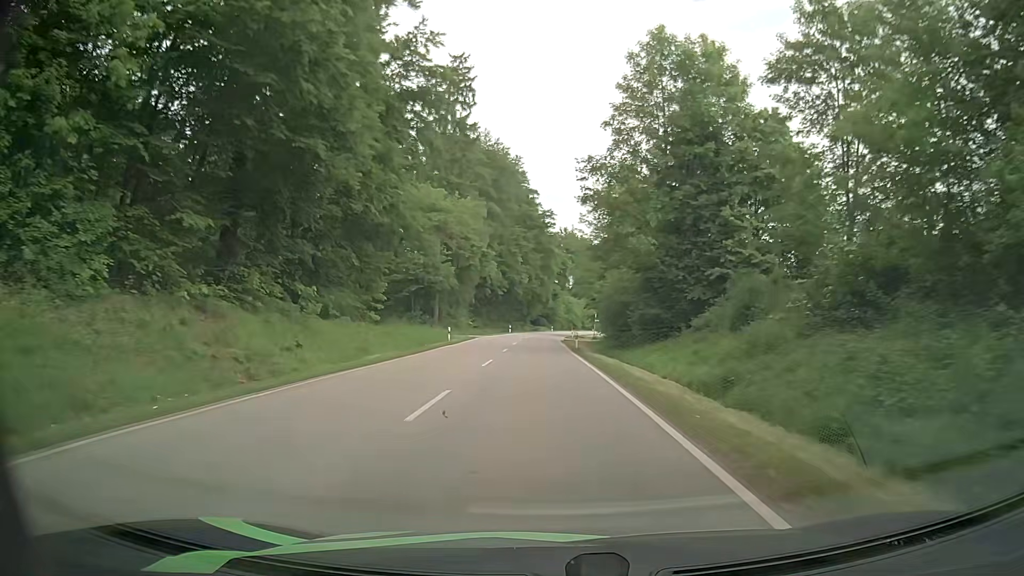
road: secondary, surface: asphalt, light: Day
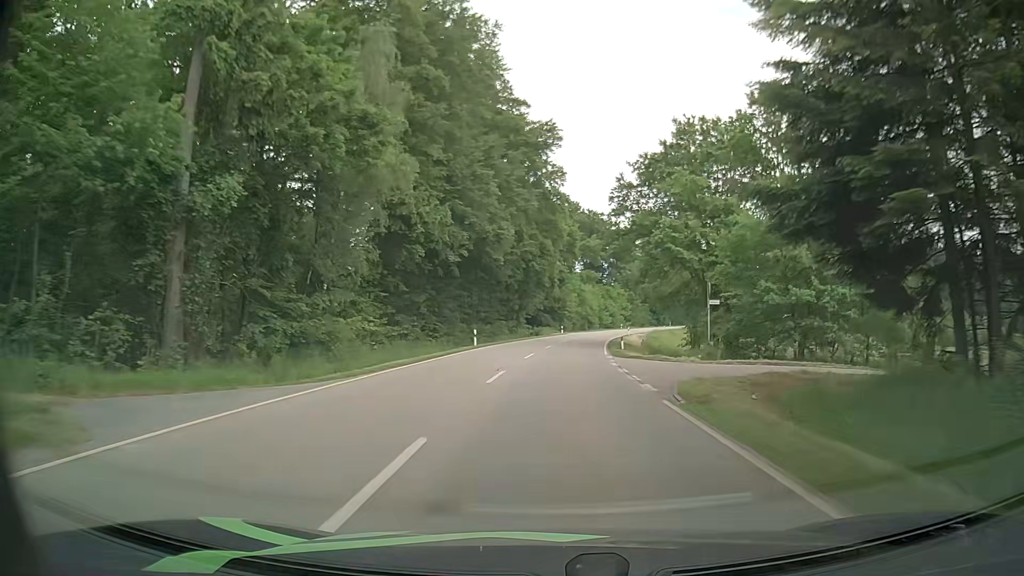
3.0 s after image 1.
(-0.9, +53.0) m; 0°
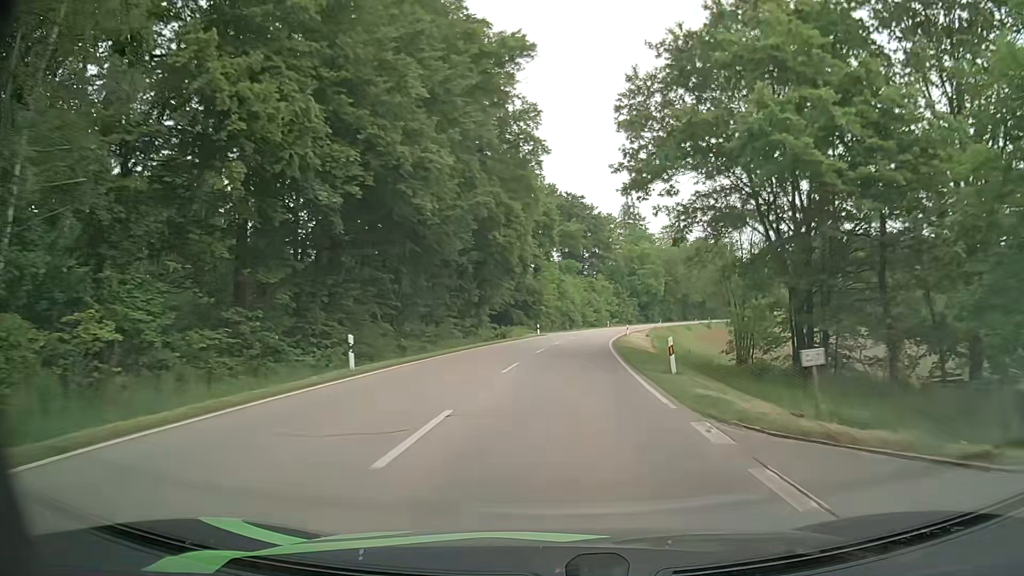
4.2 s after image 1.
(+0.3, +21.5) m; +2°
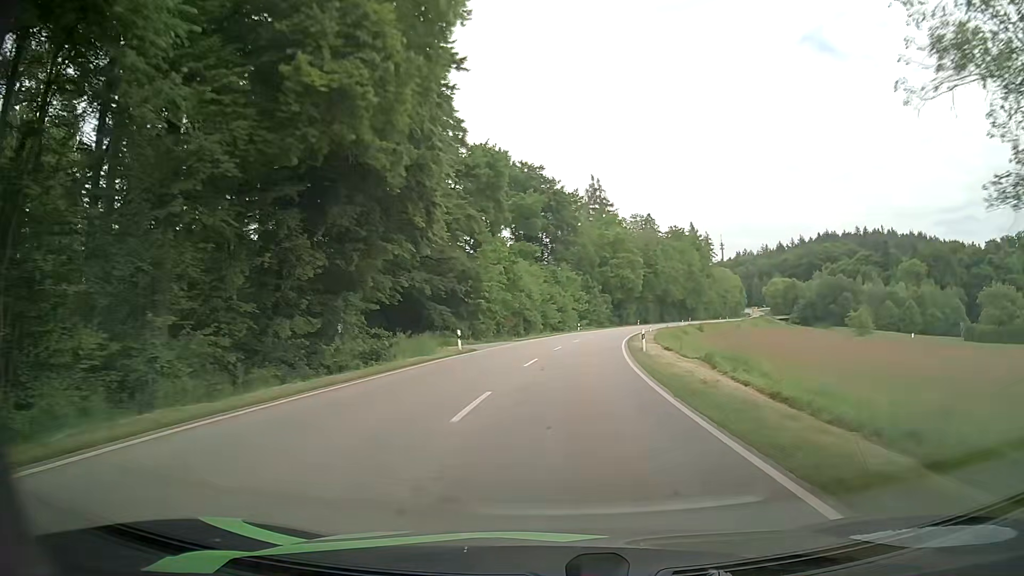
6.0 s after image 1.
(+1.1, +32.6) m; +3°
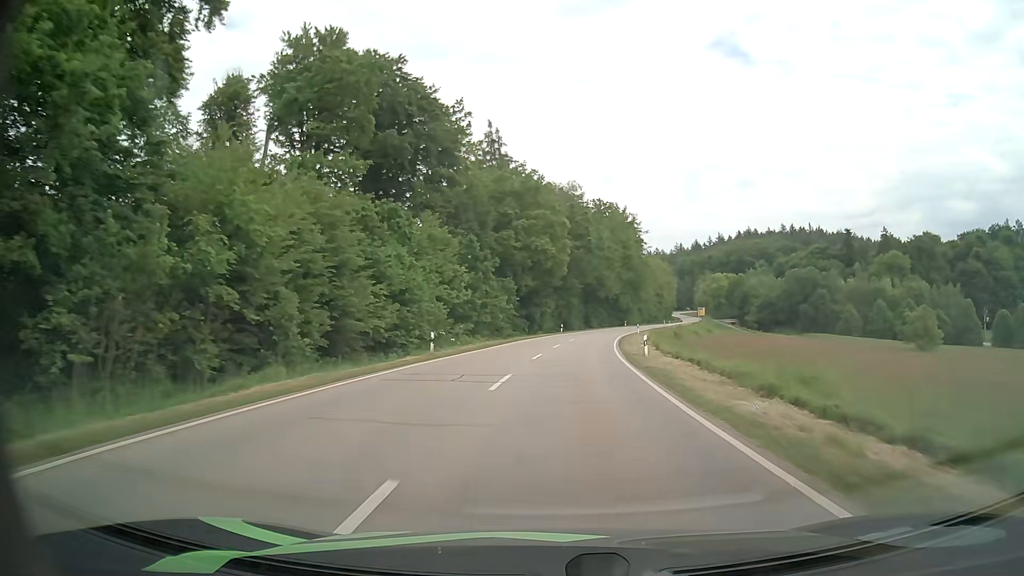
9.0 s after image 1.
(+4.4, +55.1) m; +9°
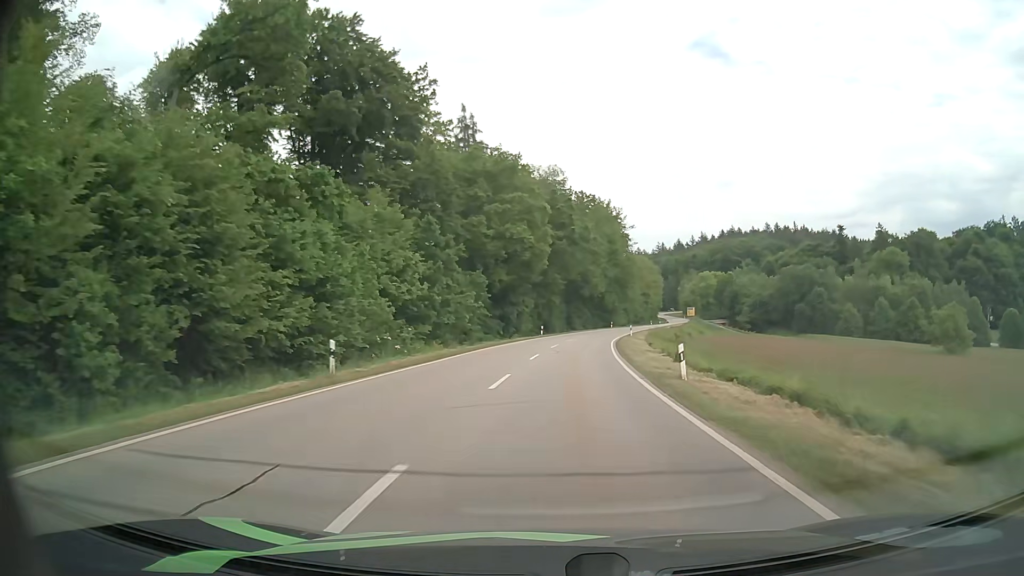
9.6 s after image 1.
(+0.2, +11.2) m; +2°
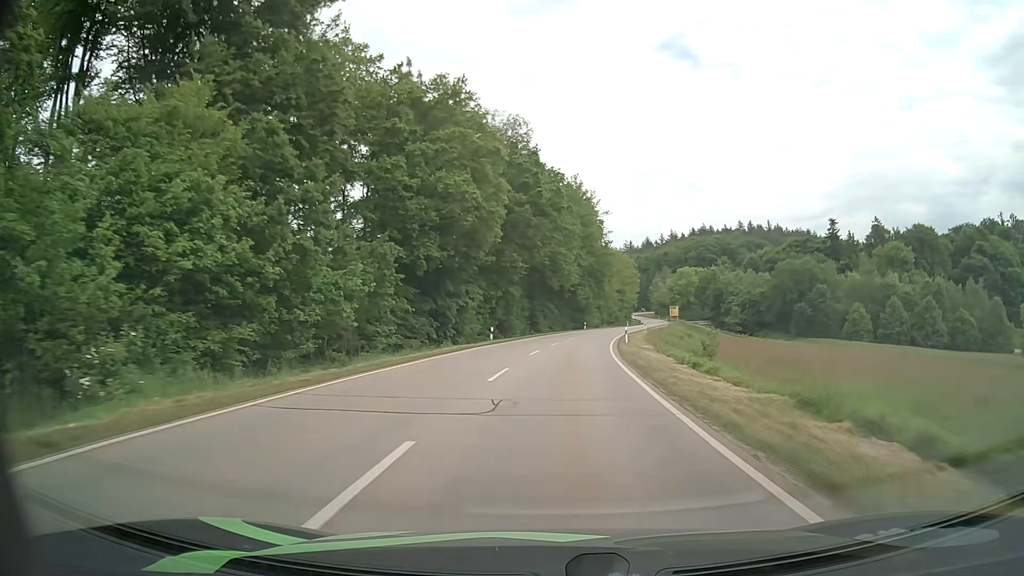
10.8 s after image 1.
(+0.6, +22.5) m; +3°
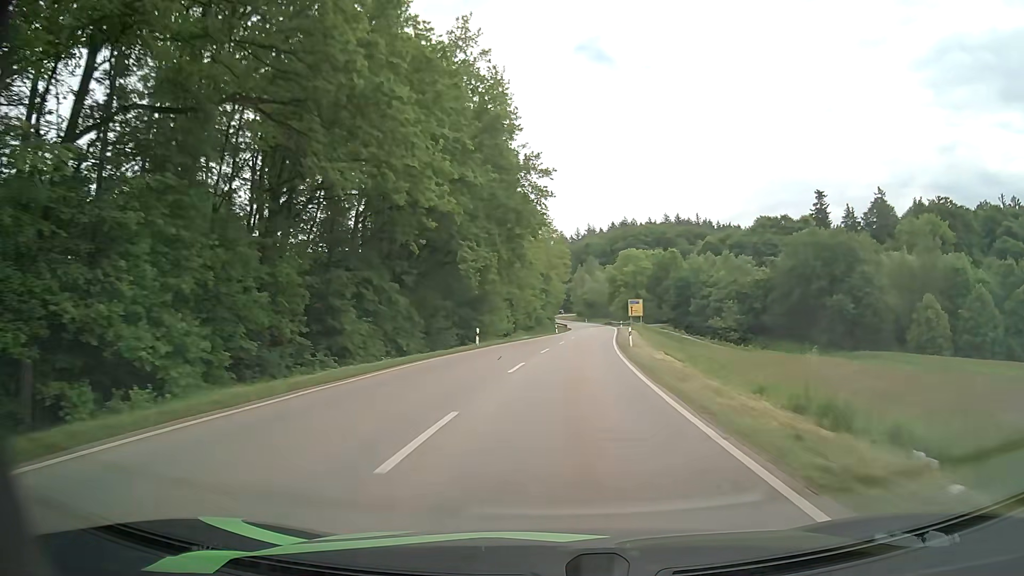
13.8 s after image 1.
(+4.0, +56.8) m; +8°
(0, +10) (+1, +20) (+1, +30) (+2, +40) (+3, +50) (+4, +60) (+6, +70) (+7, +80) (+8, +90) (+8, +100) m
